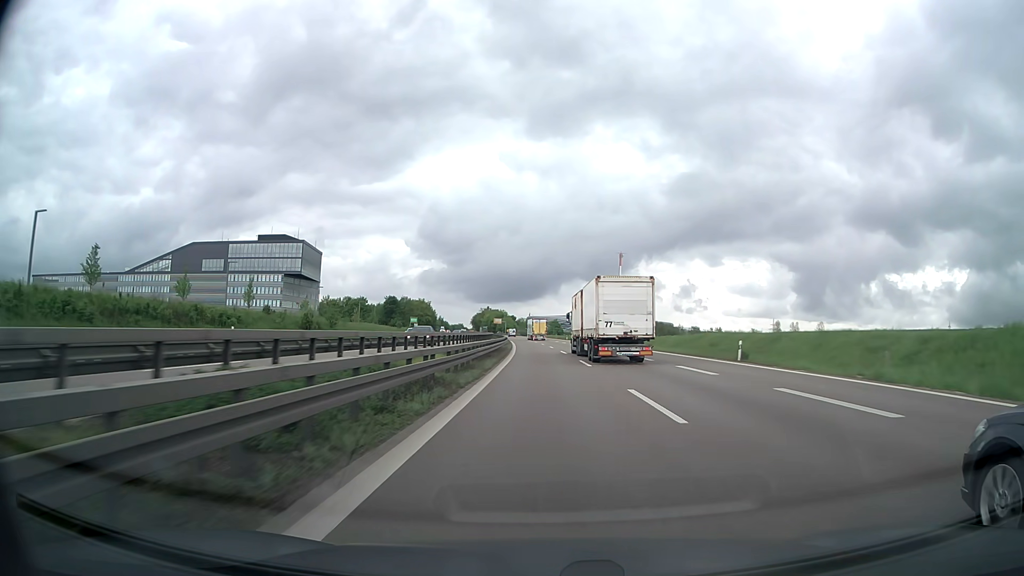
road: trunk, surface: asphalt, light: Day
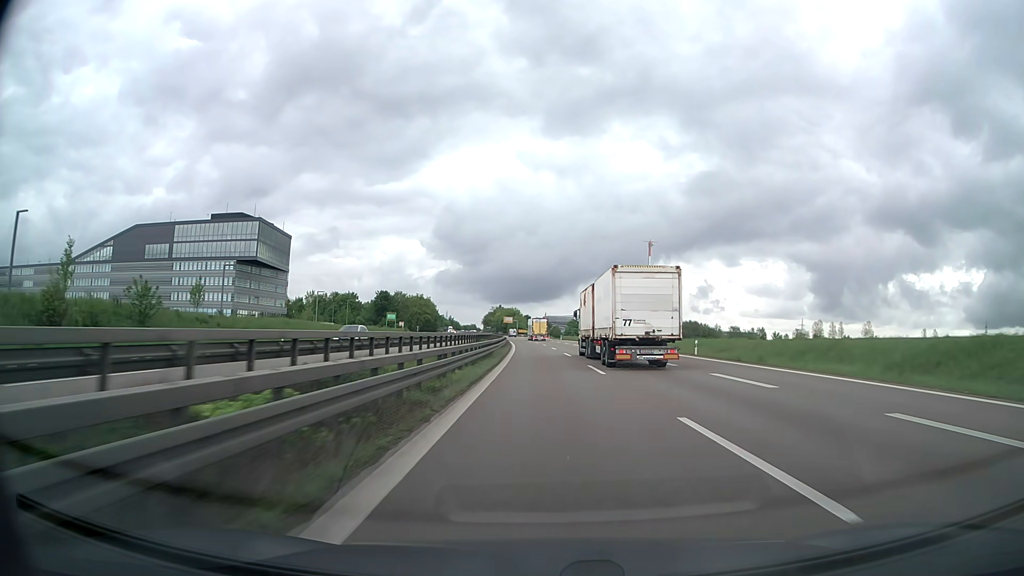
(-0.5, +41.6) m; -1°
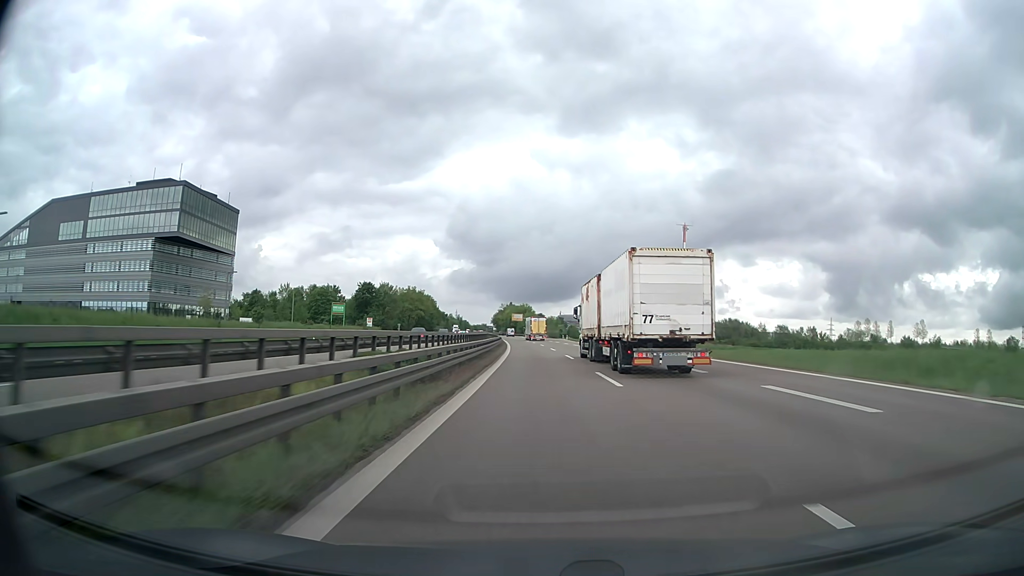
(-0.4, +41.7) m; -1°
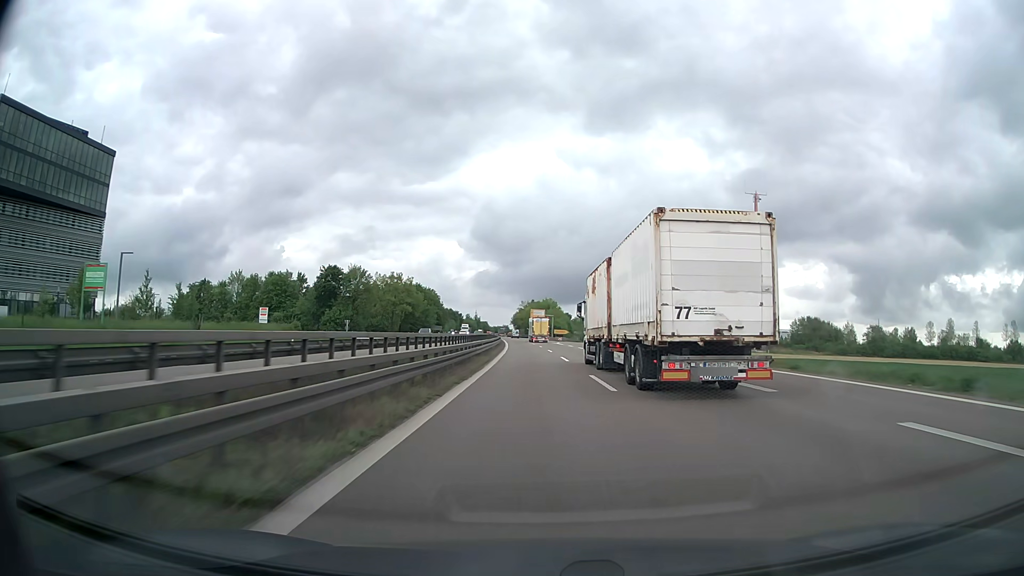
(-1.0, +55.4) m; -2°
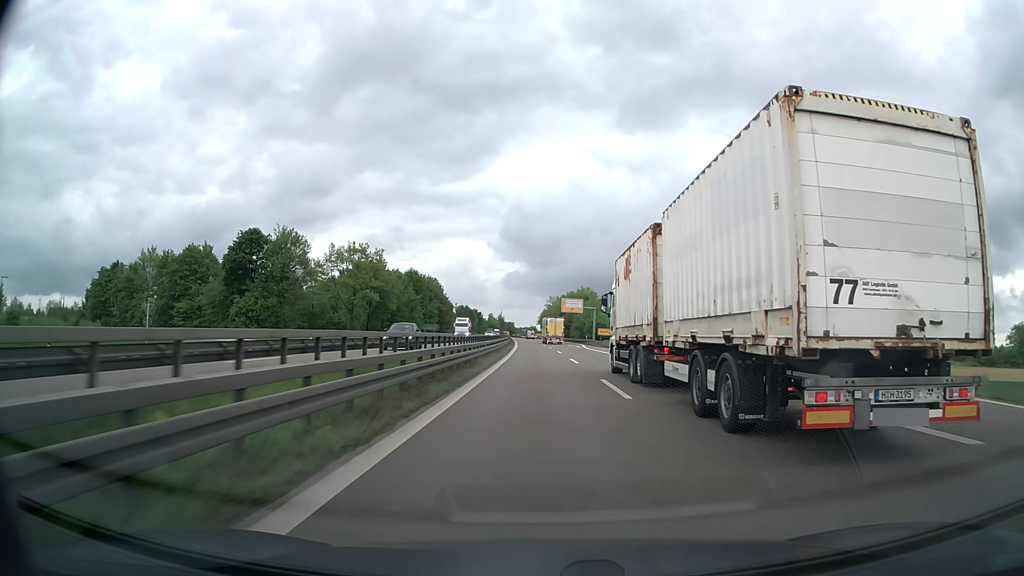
(-1.2, +55.9) m; -3°
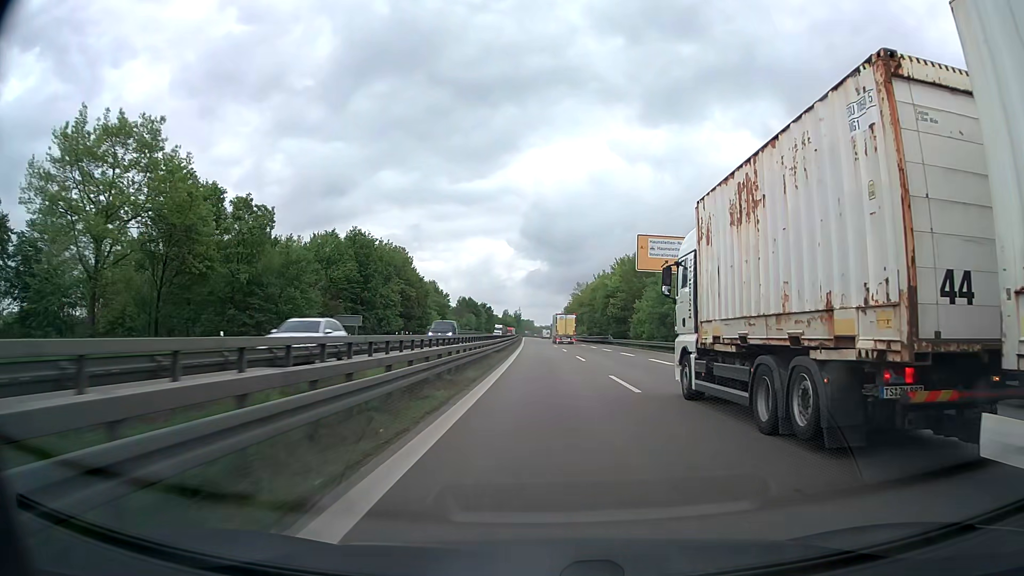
(-1.3, +71.0) m; -2°
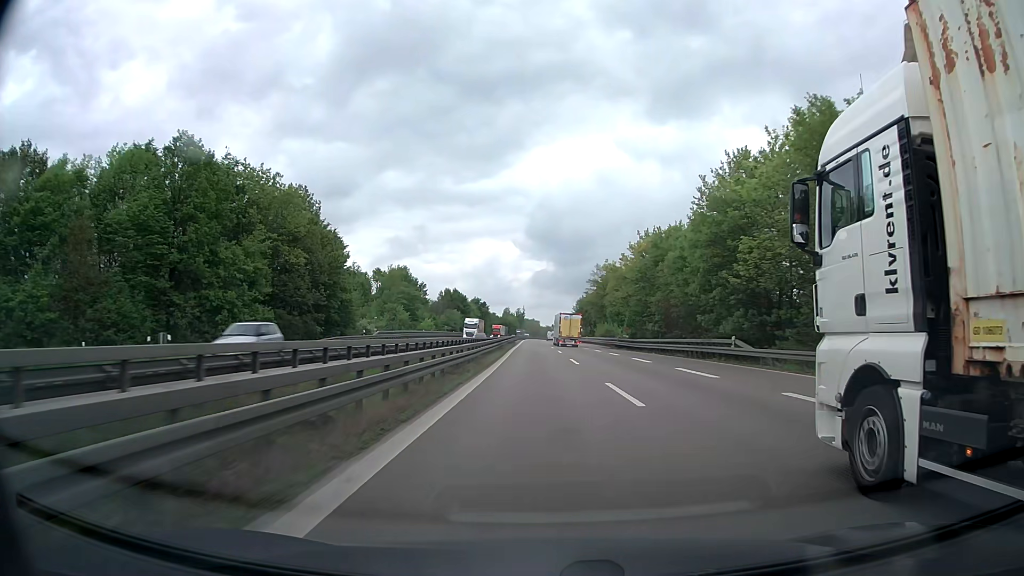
(-0.3, +57.1) m; -1°
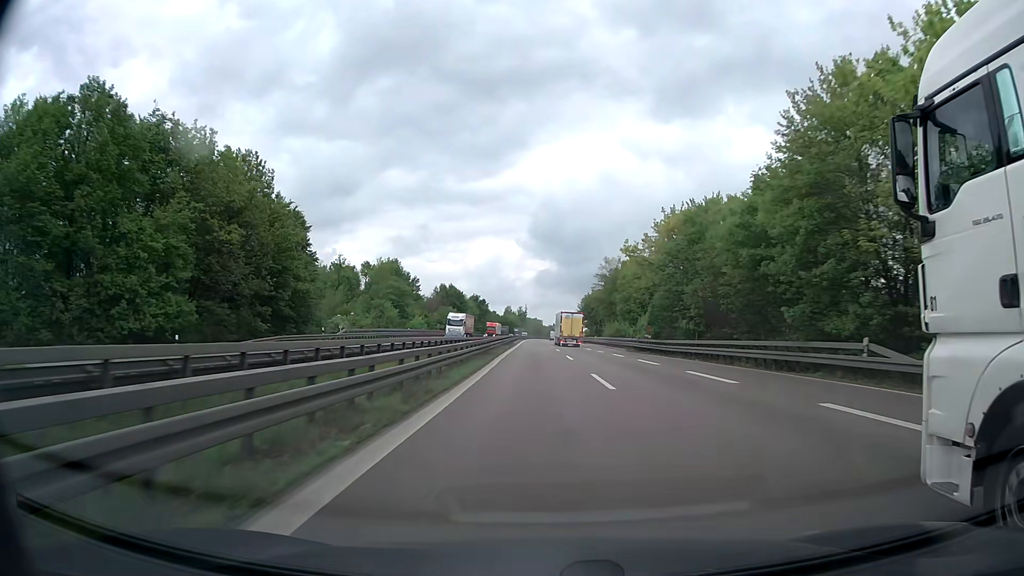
(0.0, +14.3) m; 0°
(0, +10) (0, +20) (0, +30) (0, +40) (0, +50) (0, +60) (-1, +70) (-1, +80) (-1, +90) (-1, +100) m
